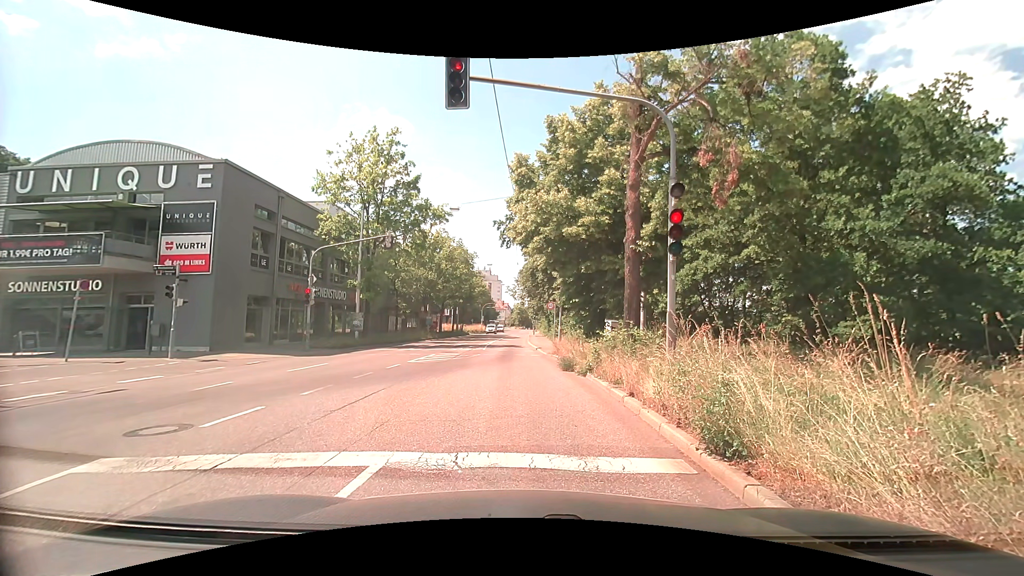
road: secondary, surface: asphalt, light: Day
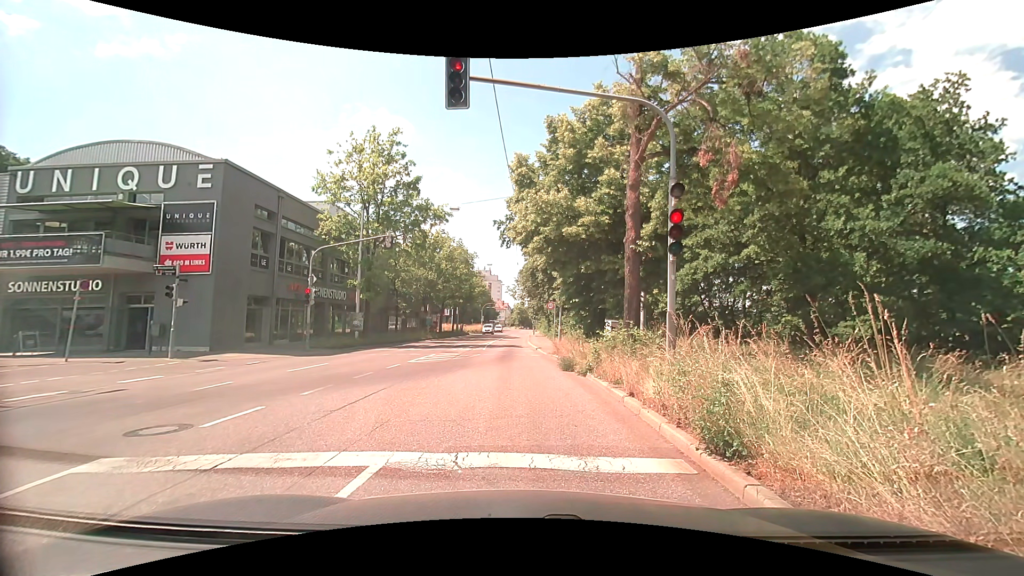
(0.0, 0.0) m; 0°
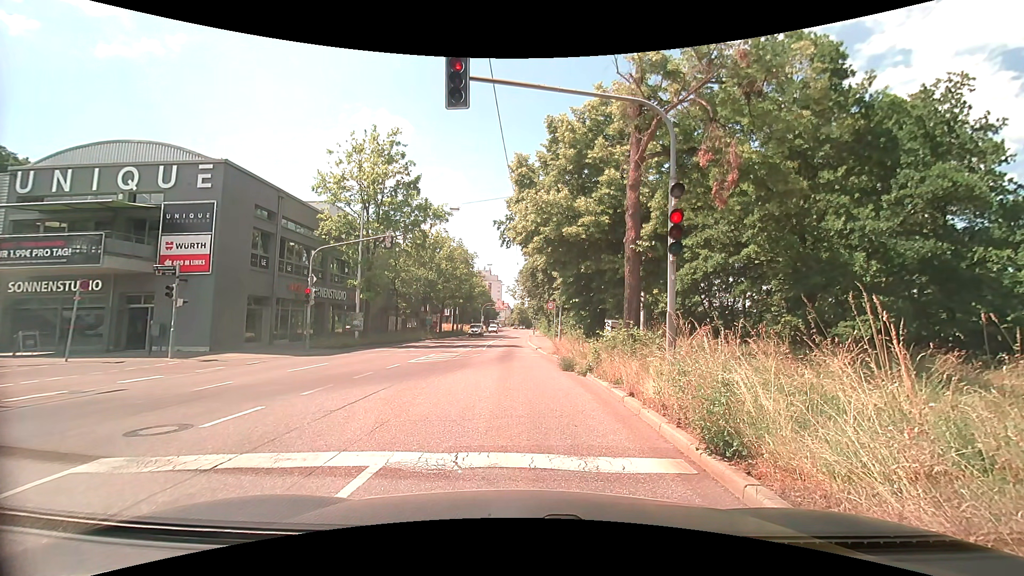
(0.0, 0.0) m; 0°
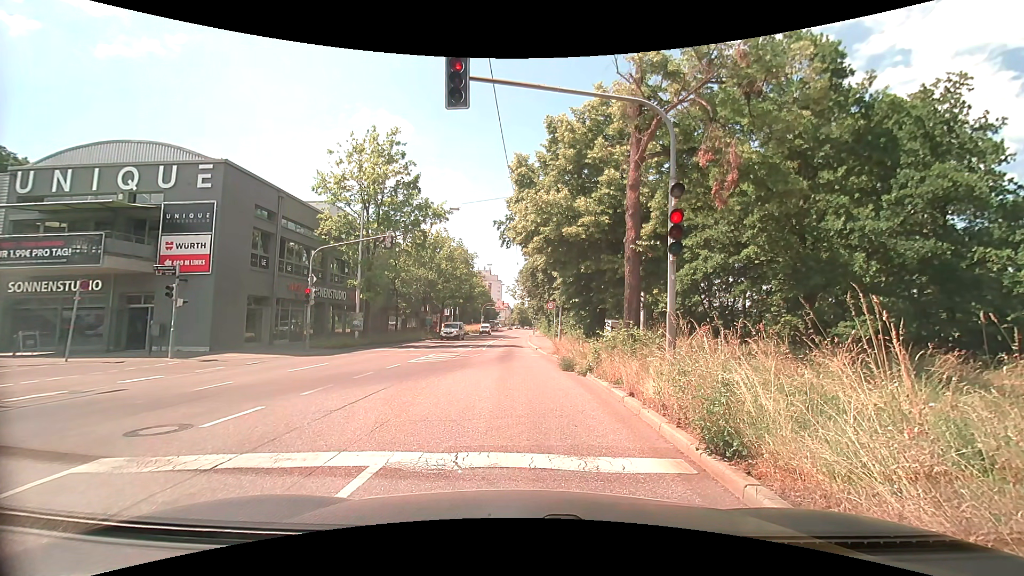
(0.0, 0.0) m; 0°
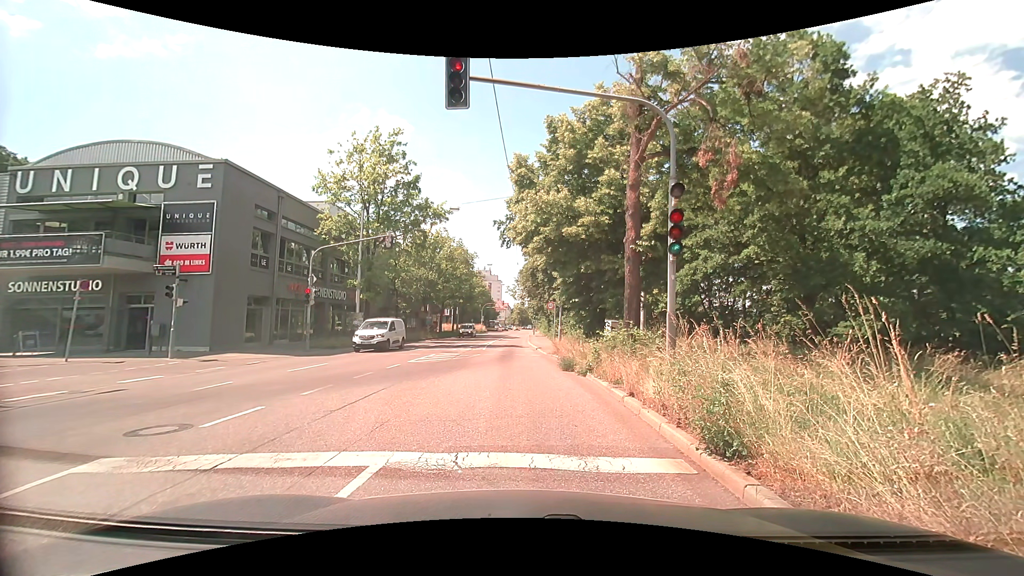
(0.0, 0.0) m; 0°
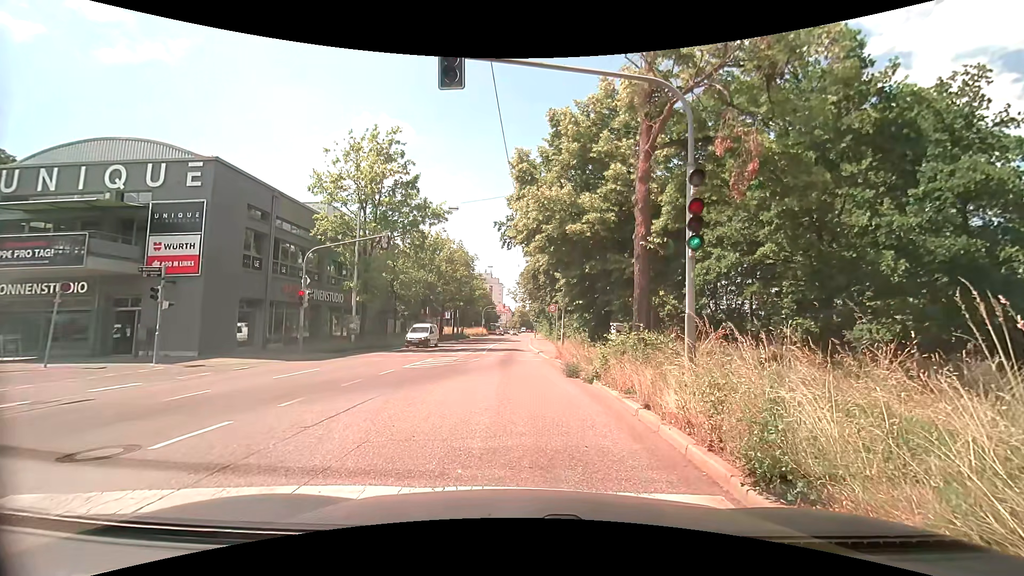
(0.0, +1.0) m; 0°
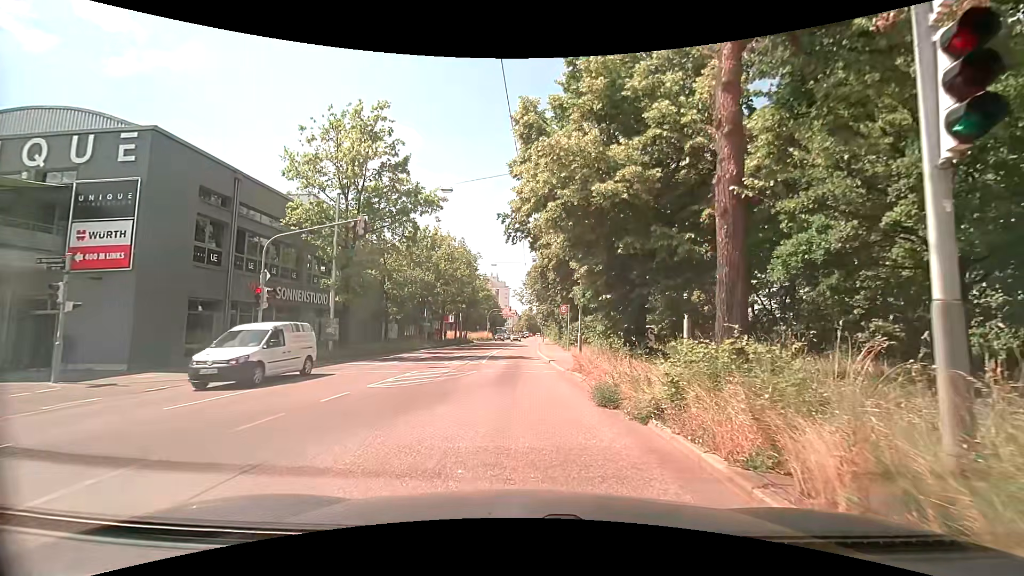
(0.0, +5.0) m; 0°
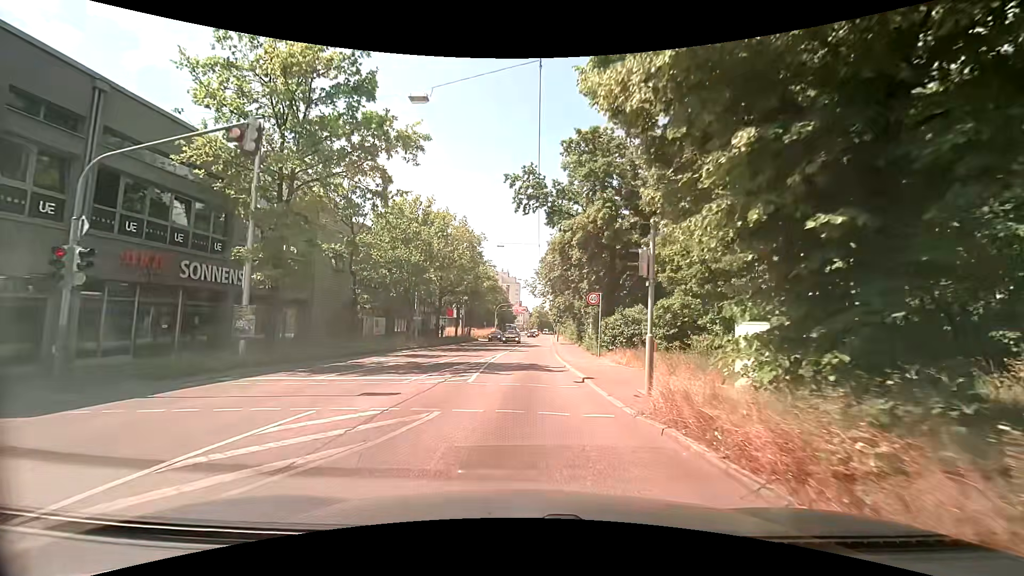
(-0.2, +9.8) m; -2°
(0, +10) (0, +20) (0, +30) (+1, +40) (+1, +50) (+2, +60) (+2, +70) (+3, +80) (+3, +90) (+4, +100) m
